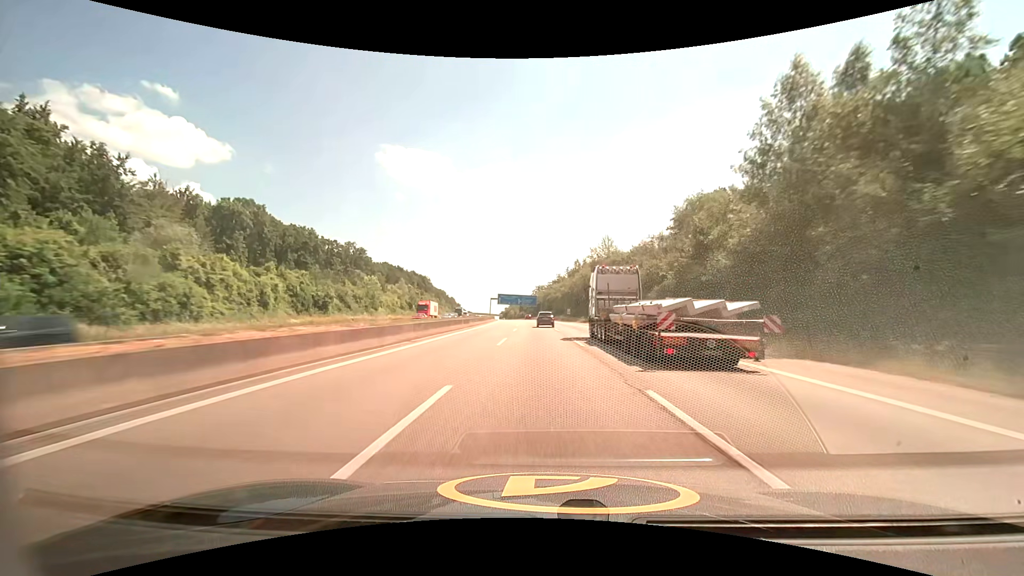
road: motorway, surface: asphalt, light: Day
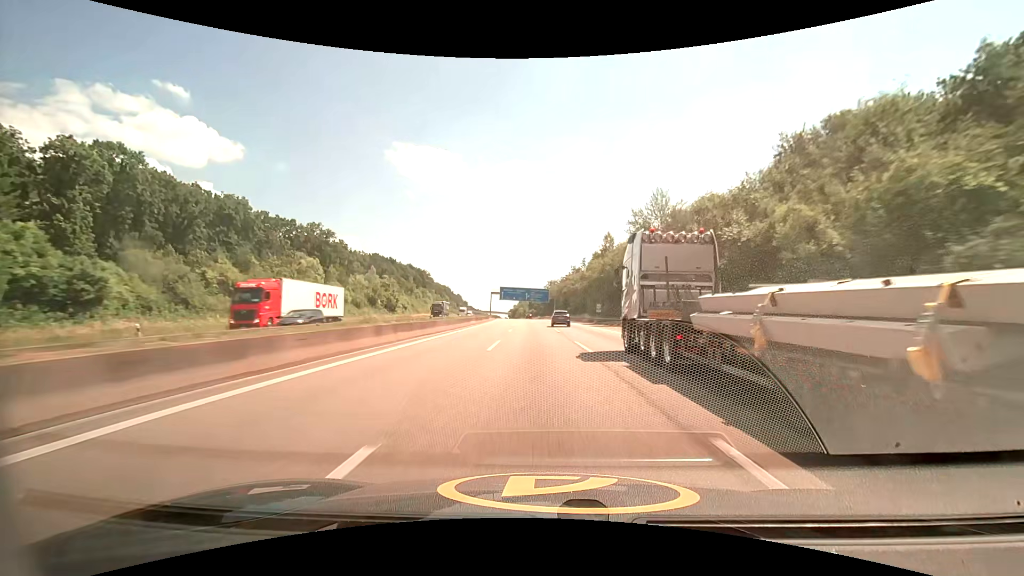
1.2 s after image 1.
(-0.5, +39.3) m; -1°
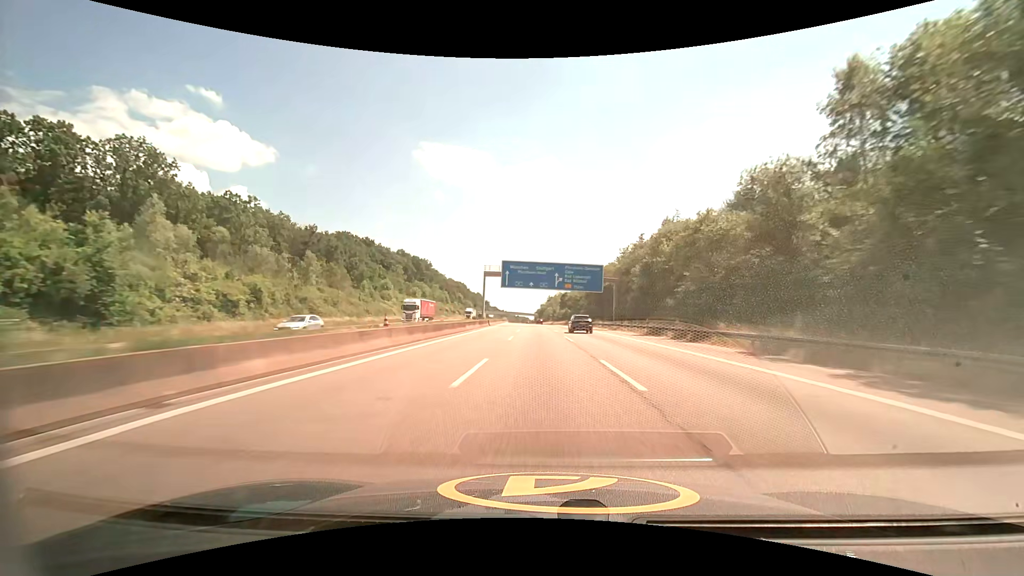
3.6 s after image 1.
(-2.3, +79.6) m; -4°
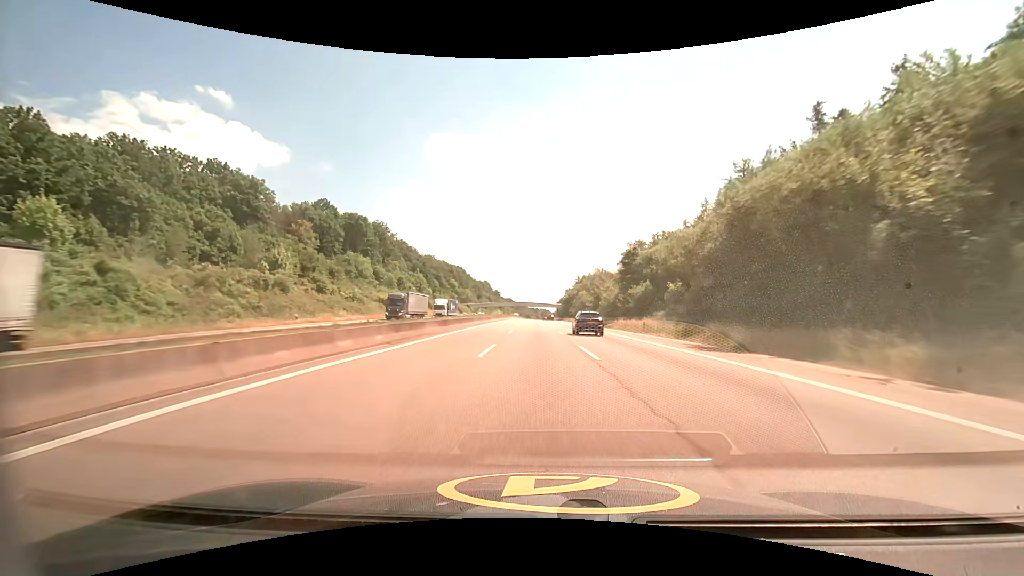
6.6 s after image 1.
(-1.9, +101.9) m; -2°
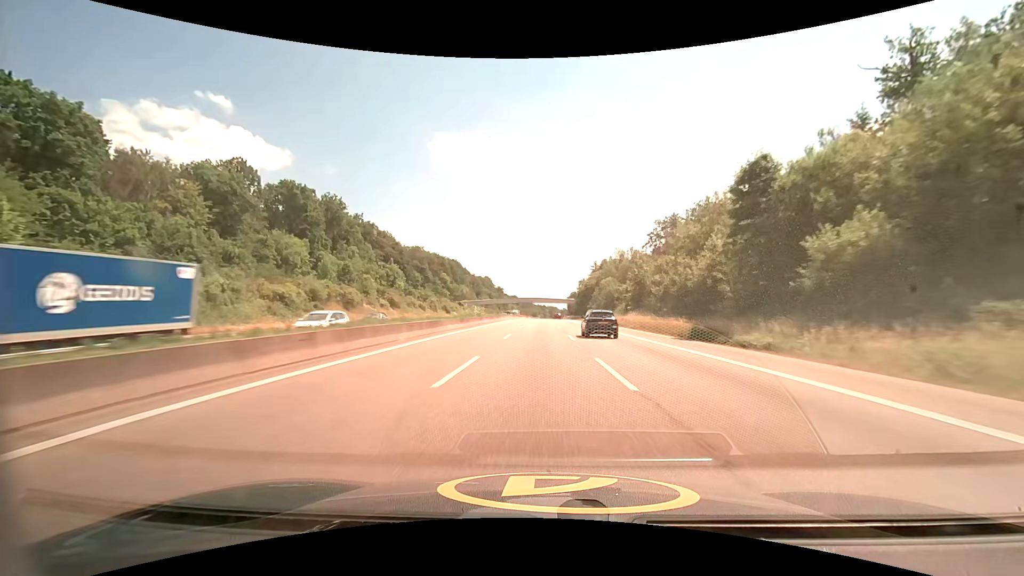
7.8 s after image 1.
(-0.4, +41.3) m; -1°
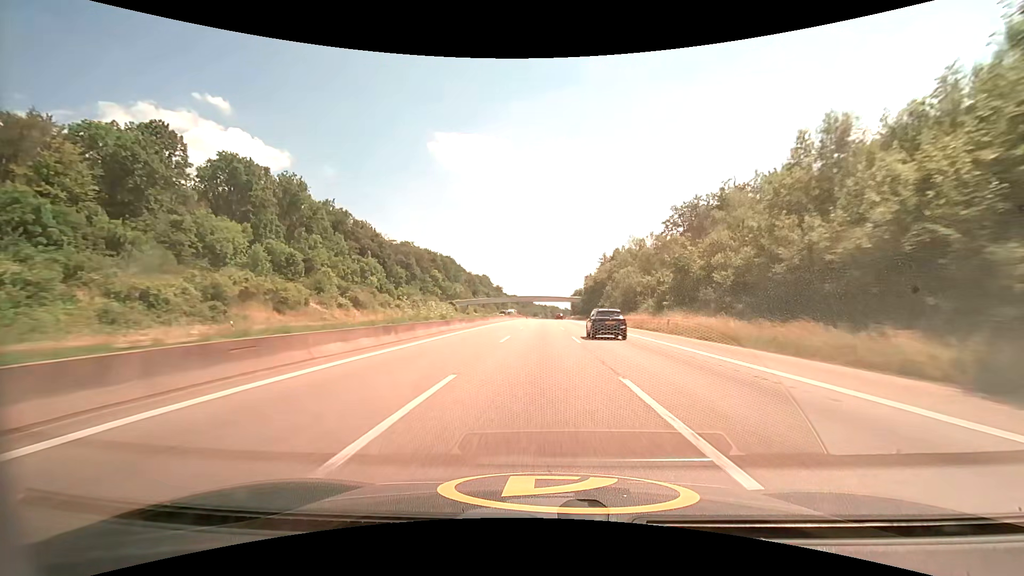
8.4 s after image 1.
(0.0, +20.7) m; 0°
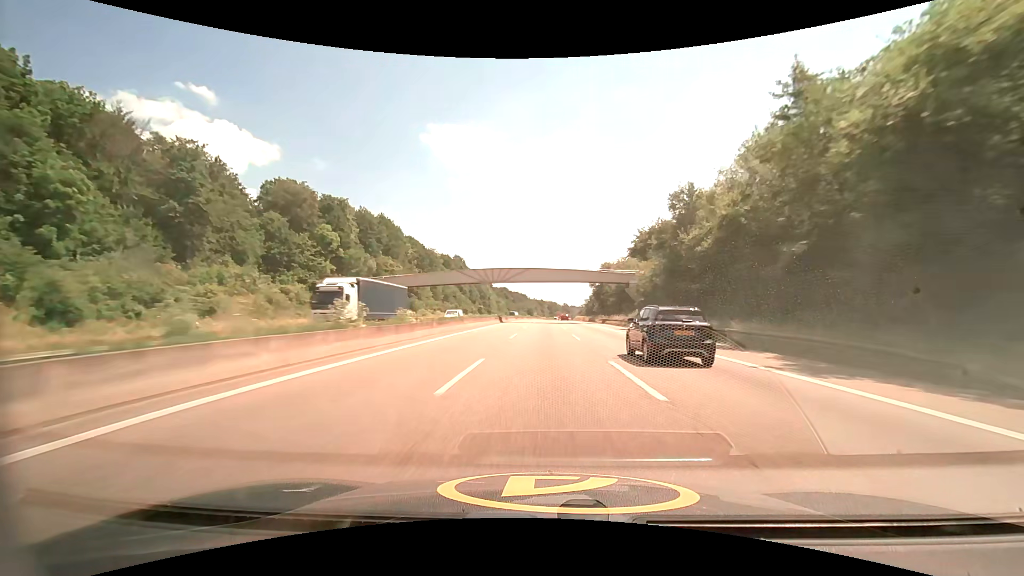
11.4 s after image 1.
(+0.1, +103.7) m; 0°
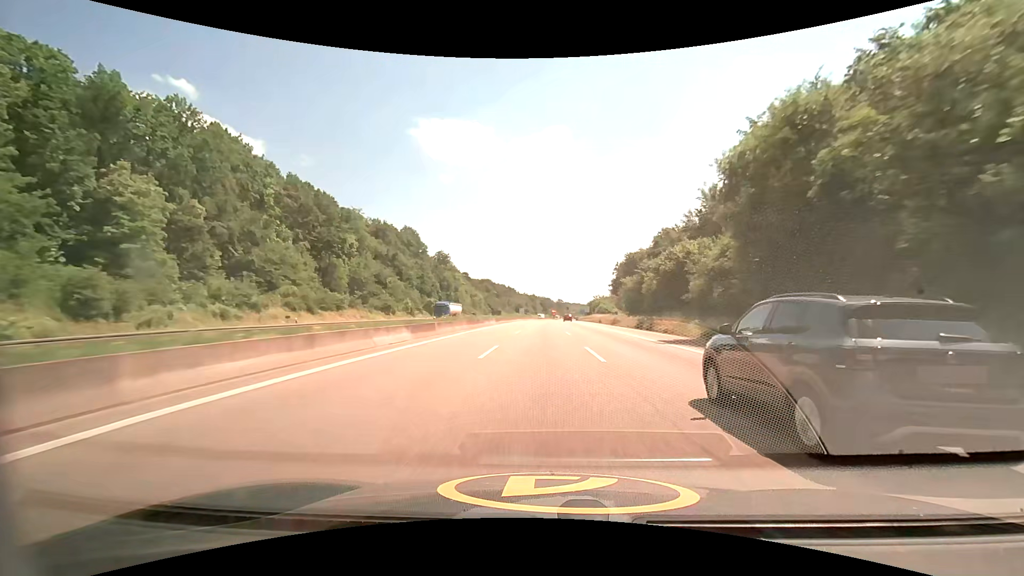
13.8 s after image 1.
(+0.8, +82.3) m; +1°
(0, +10) (0, +20) (0, +30) (0, +40) (0, +50) (+1, +60) (+1, +70) (+1, +80) (+1, +90) (+1, +100) m
